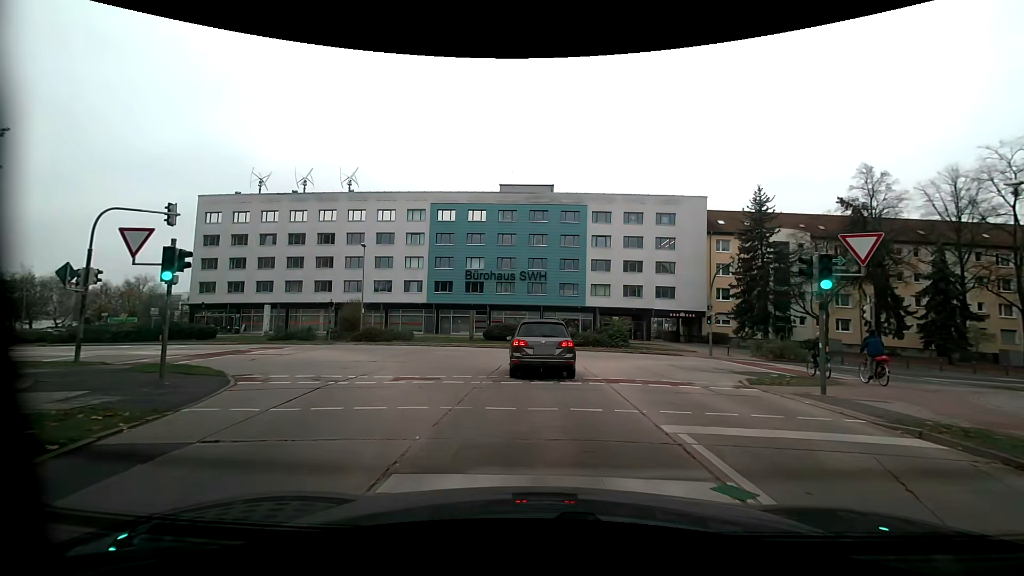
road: tertiary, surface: asphalt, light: Day
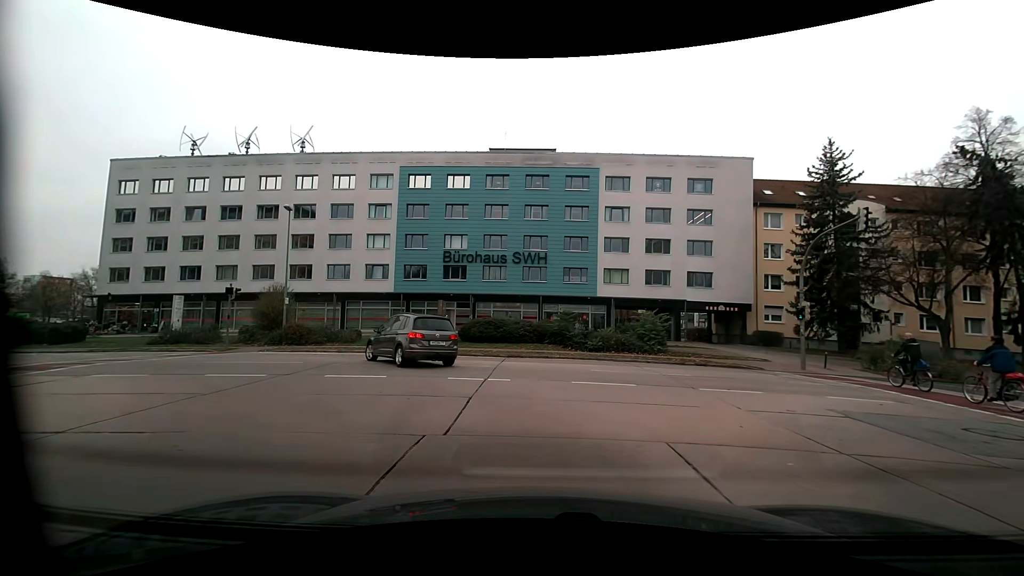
(+0.2, +12.9) m; +1°
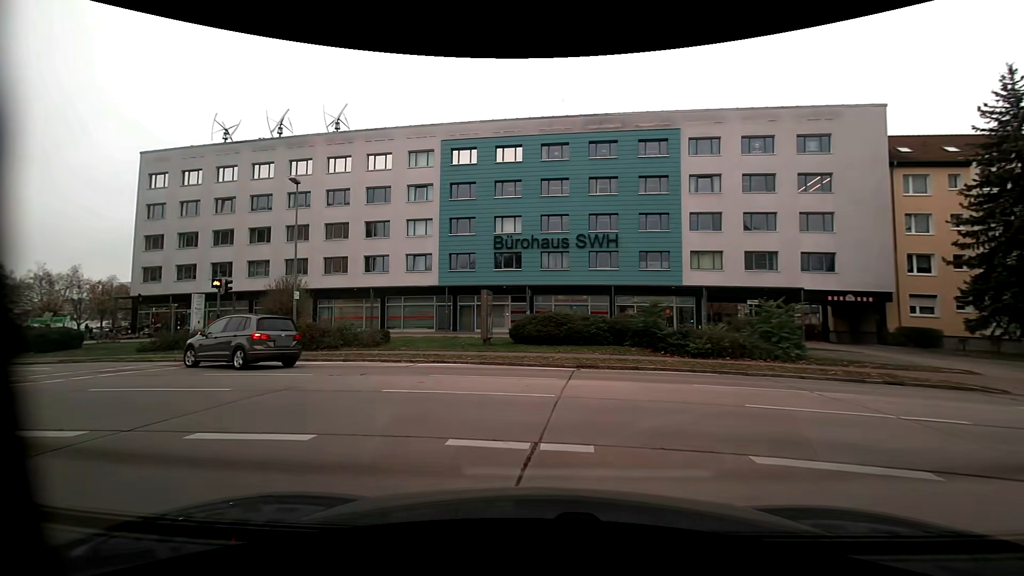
(-0.3, +7.2) m; -6°
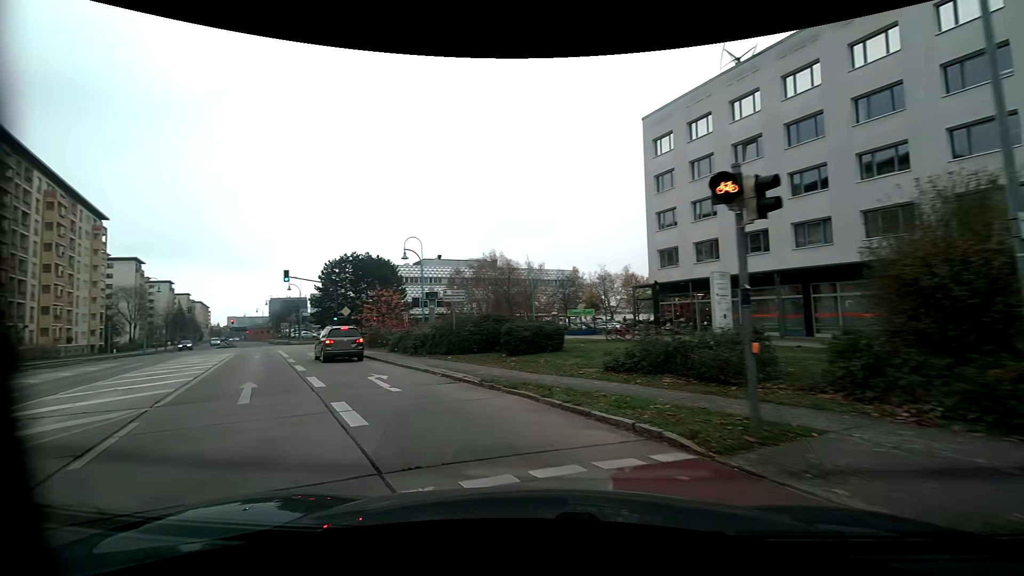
(-8.1, +15.2) m; -57°
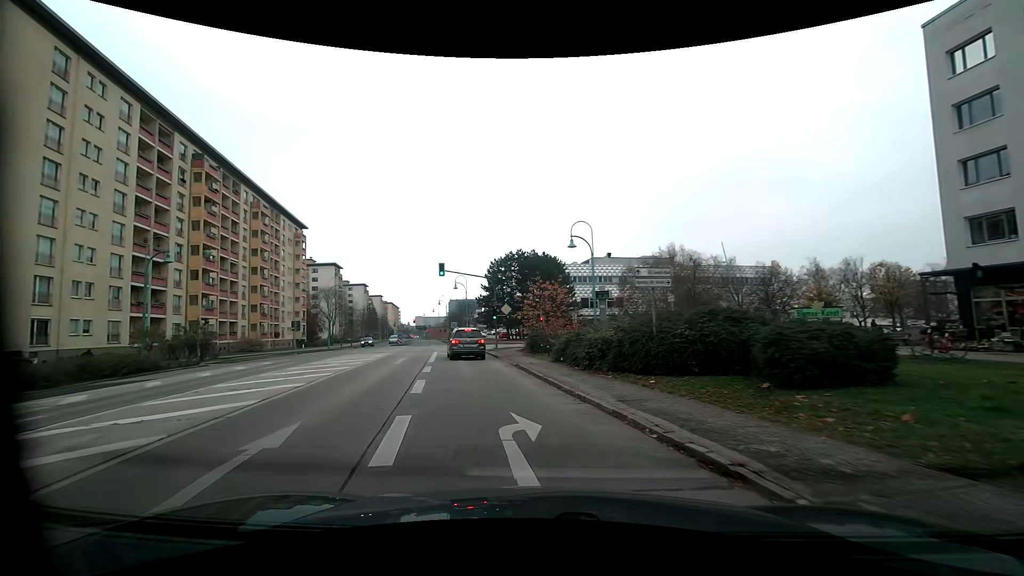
(-1.5, +7.9) m; -19°
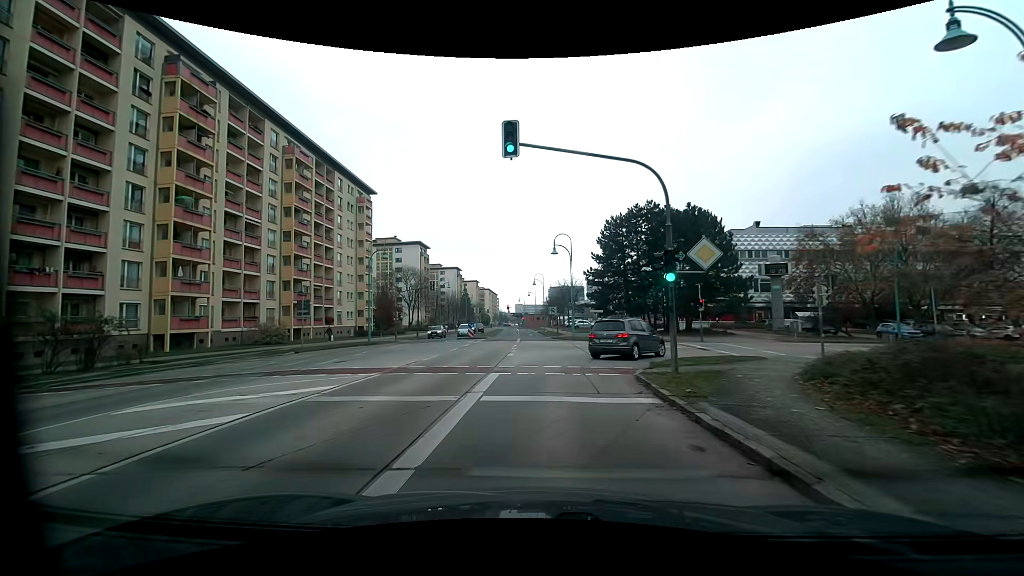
(-3.8, +24.8) m; -11°
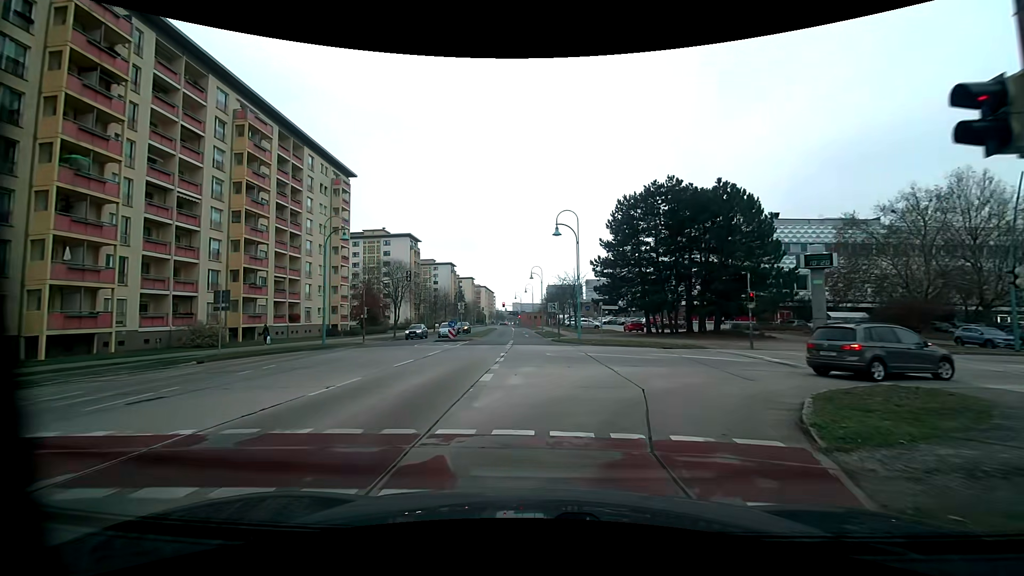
(-0.1, +9.1) m; -1°
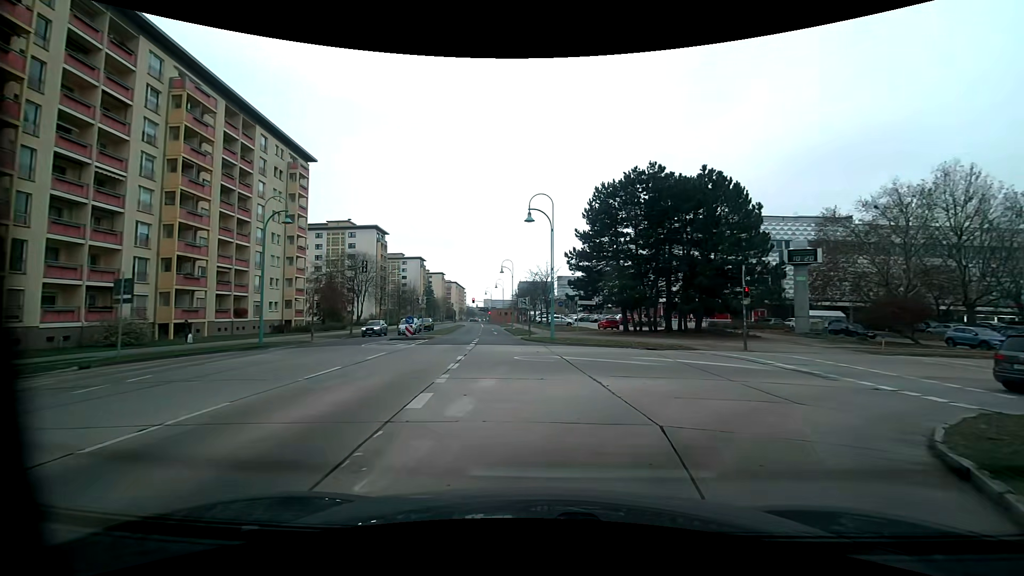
(+0.1, +3.9) m; +3°
